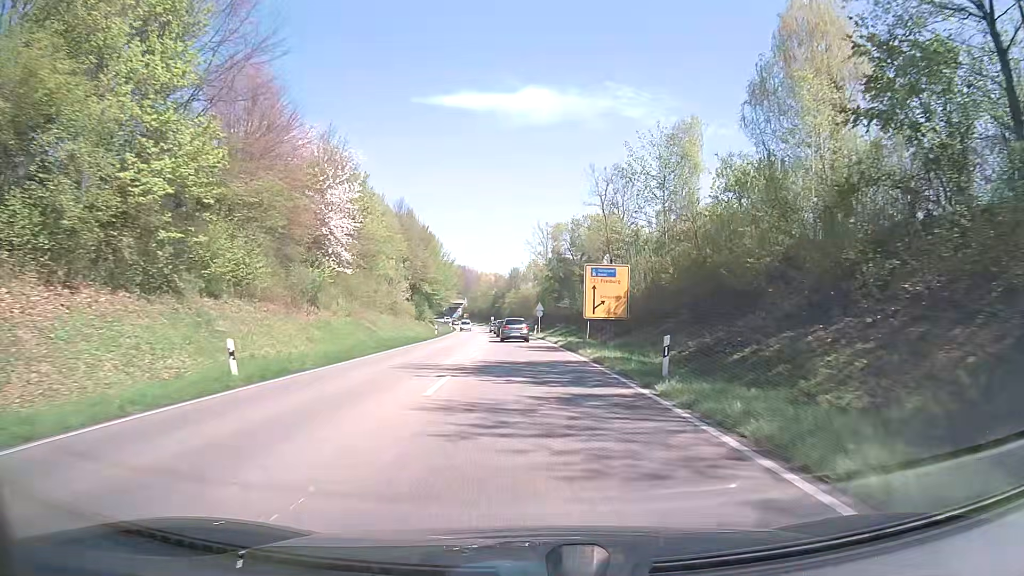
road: primary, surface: asphalt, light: Day
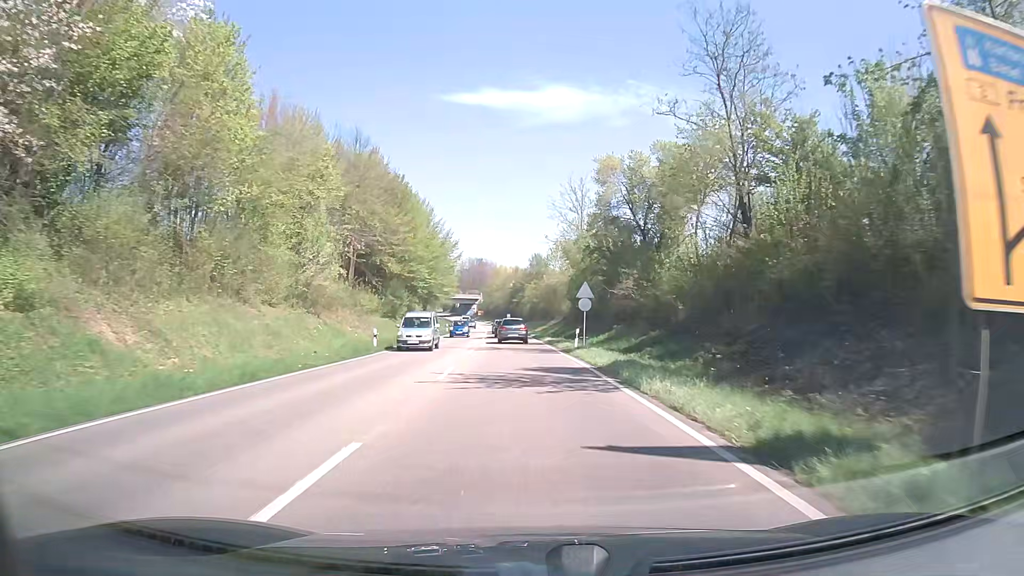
(-0.6, +32.8) m; -2°
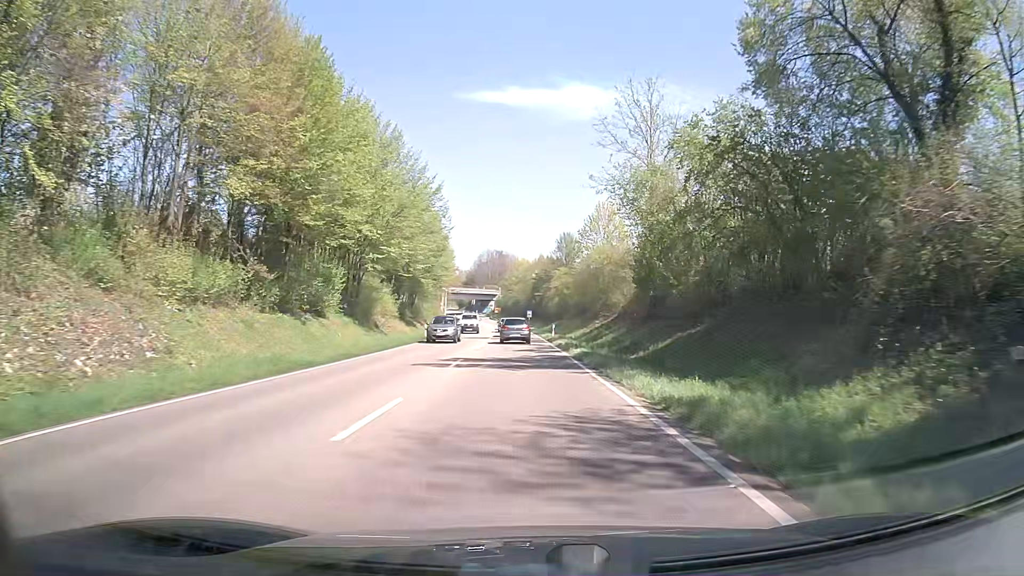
(-0.5, +32.1) m; -2°
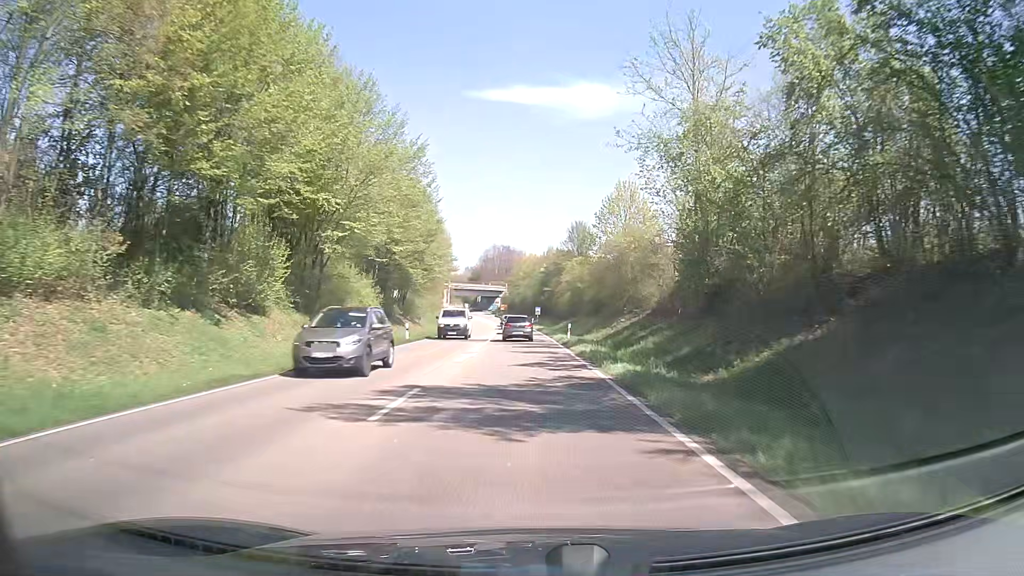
(0.0, +10.6) m; -1°
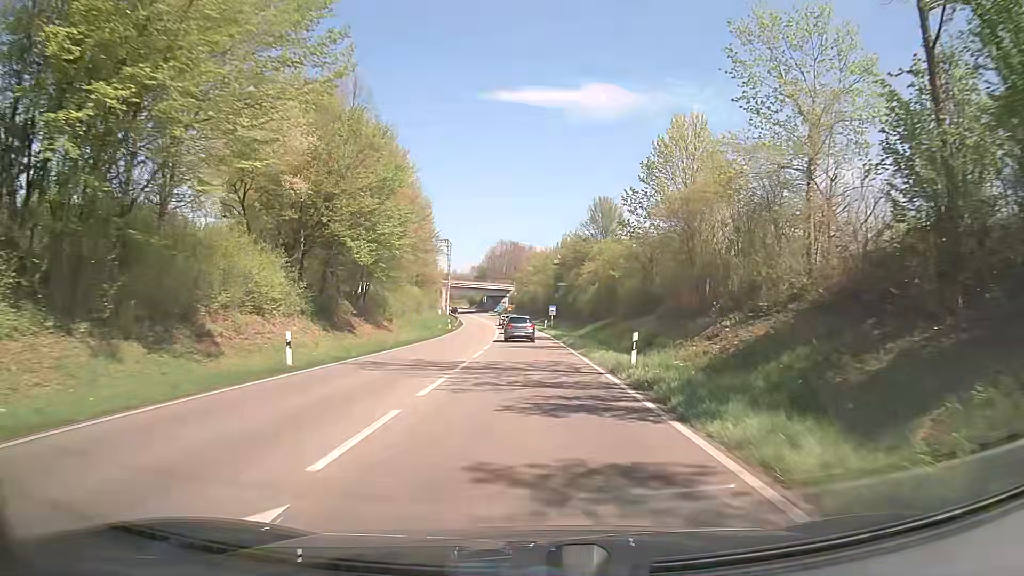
(-0.1, +21.1) m; -1°
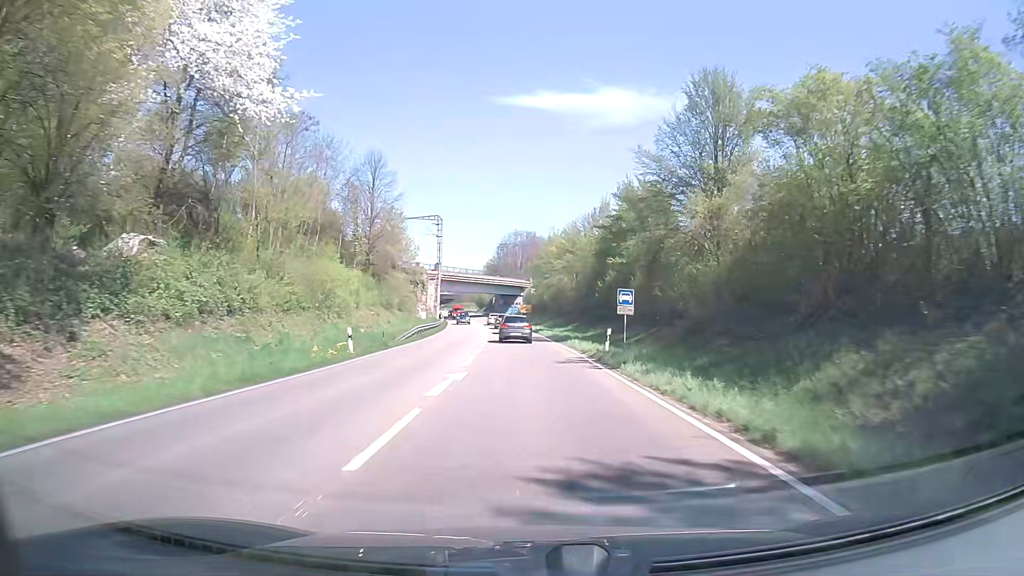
(-0.7, +42.7) m; -2°
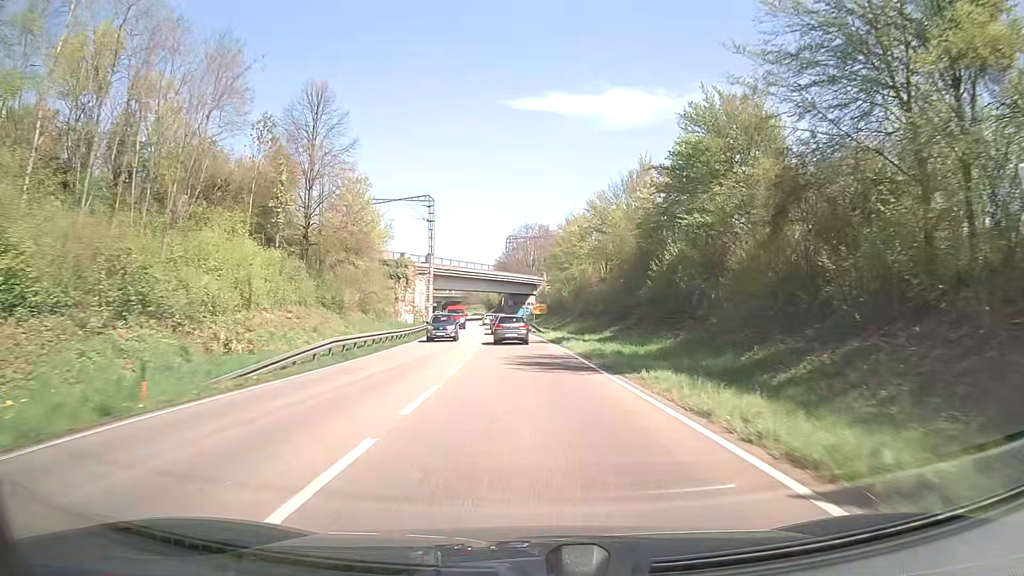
(-0.2, +21.5) m; -1°
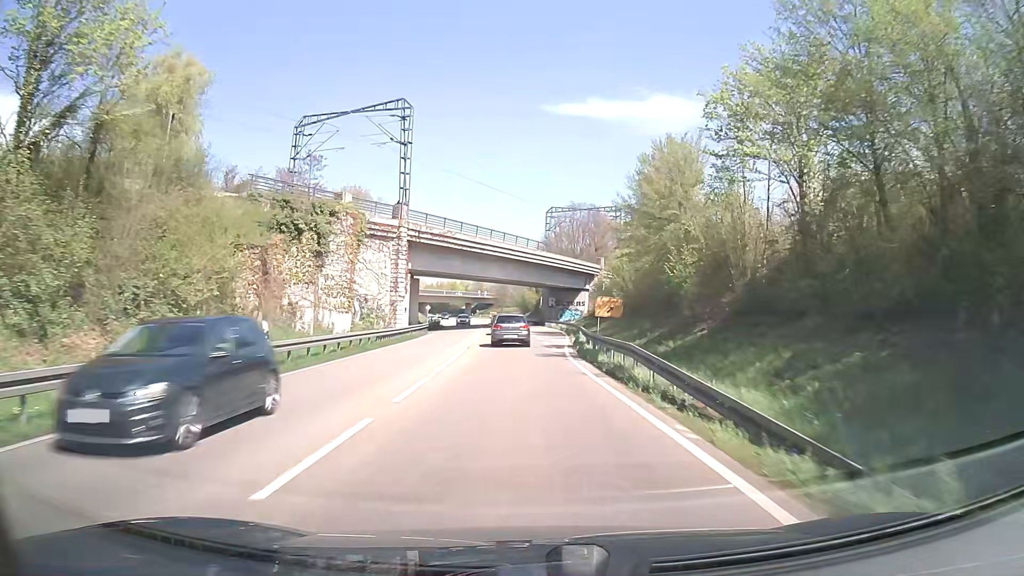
(-1.2, +42.1) m; -3°
